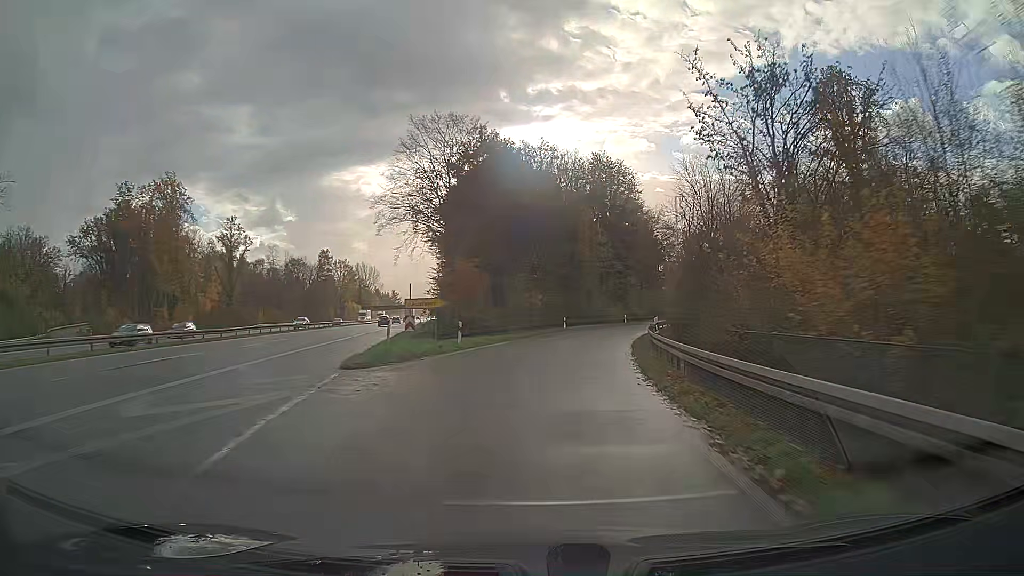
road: trunk_link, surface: asphalt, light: Day
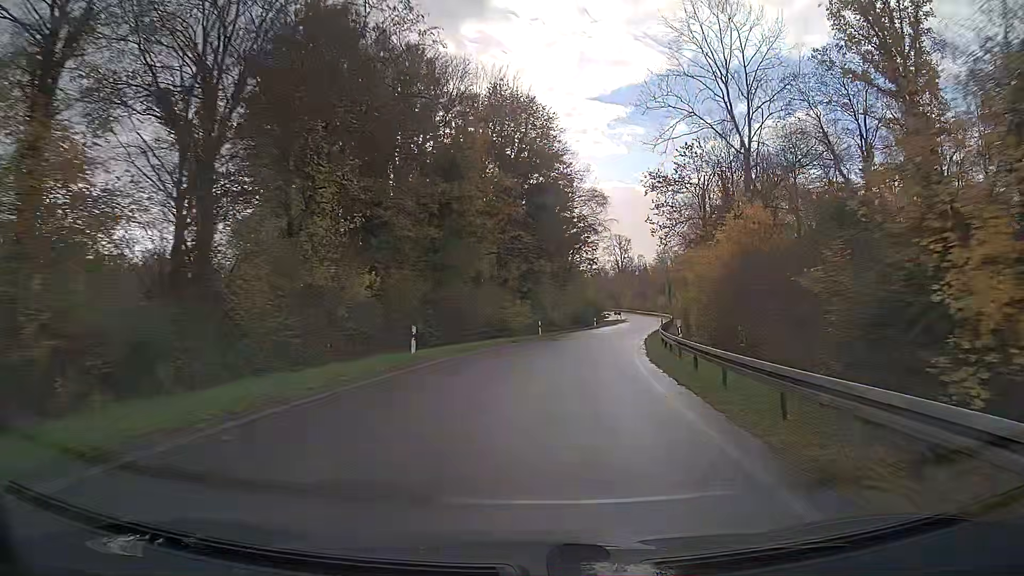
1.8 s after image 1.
(+2.8, +33.4) m; +10°
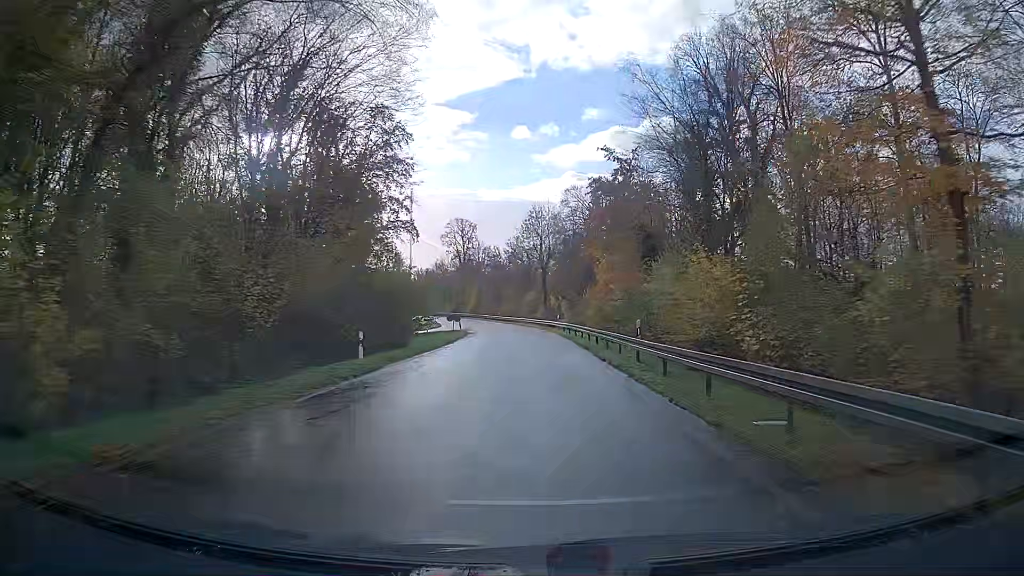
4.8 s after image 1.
(+6.9, +52.5) m; +13°
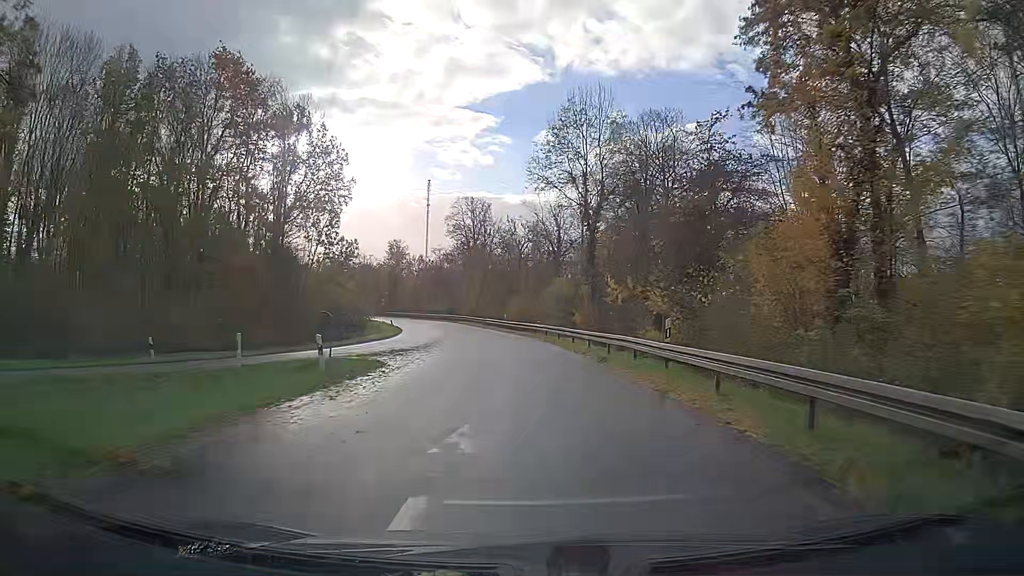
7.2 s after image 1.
(-1.1, +39.7) m; -4°
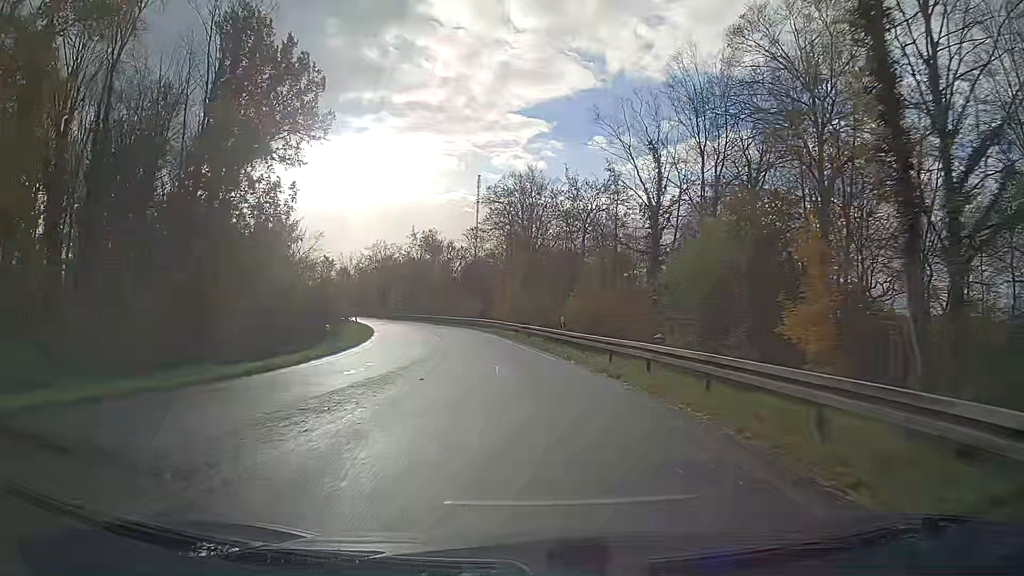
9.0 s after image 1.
(-1.0, +27.9) m; -5°
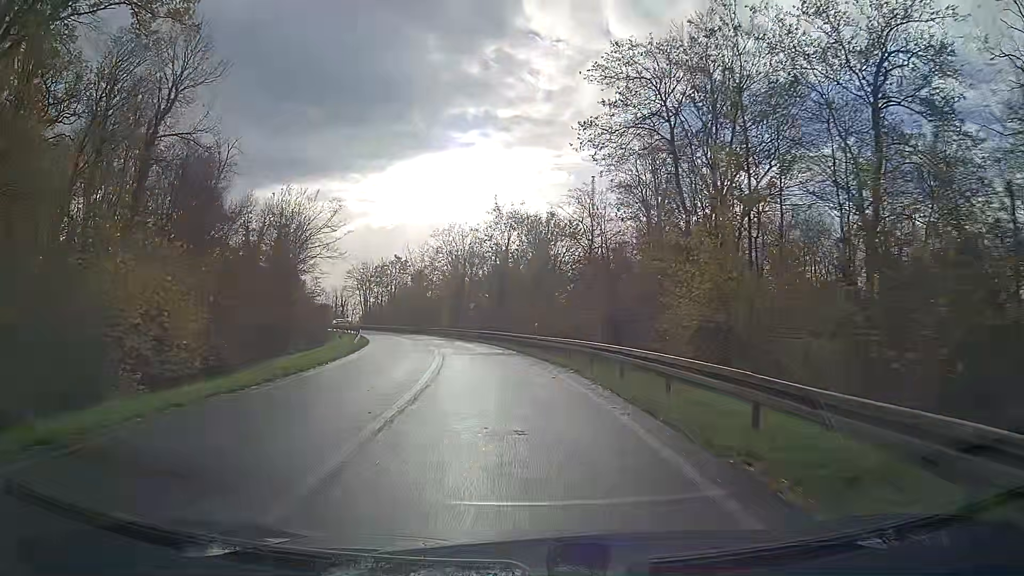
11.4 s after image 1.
(-2.8, +34.3) m; -10°
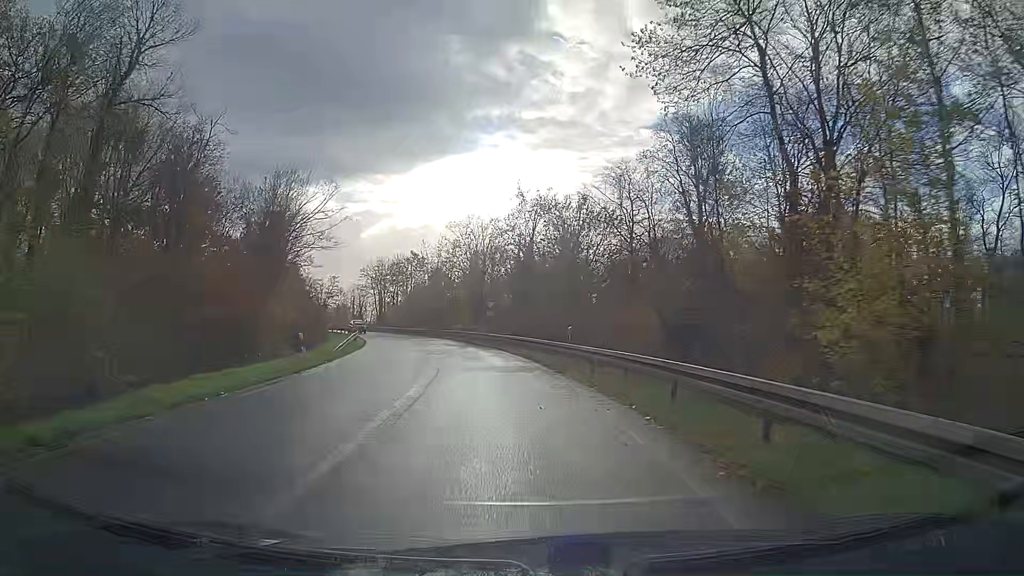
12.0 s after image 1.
(-0.2, +8.3) m; -2°
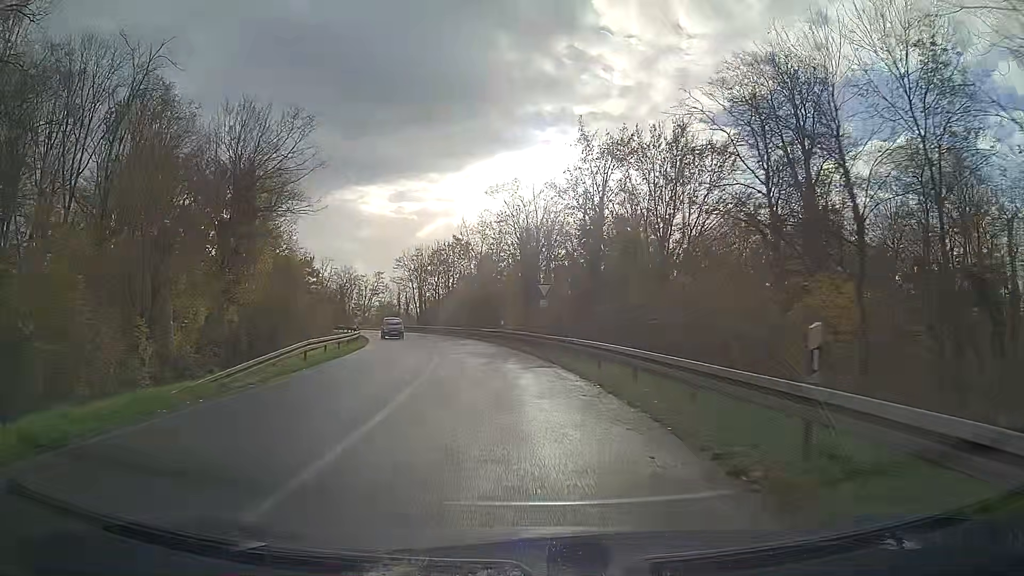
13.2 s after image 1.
(-0.7, +16.6) m; -5°
(0, +10) (-1, +20) (-3, +30) (-4, +40) (-7, +49) (-10, +59) (-13, +69) (-16, +78) (-19, +87) (-23, +97) m
